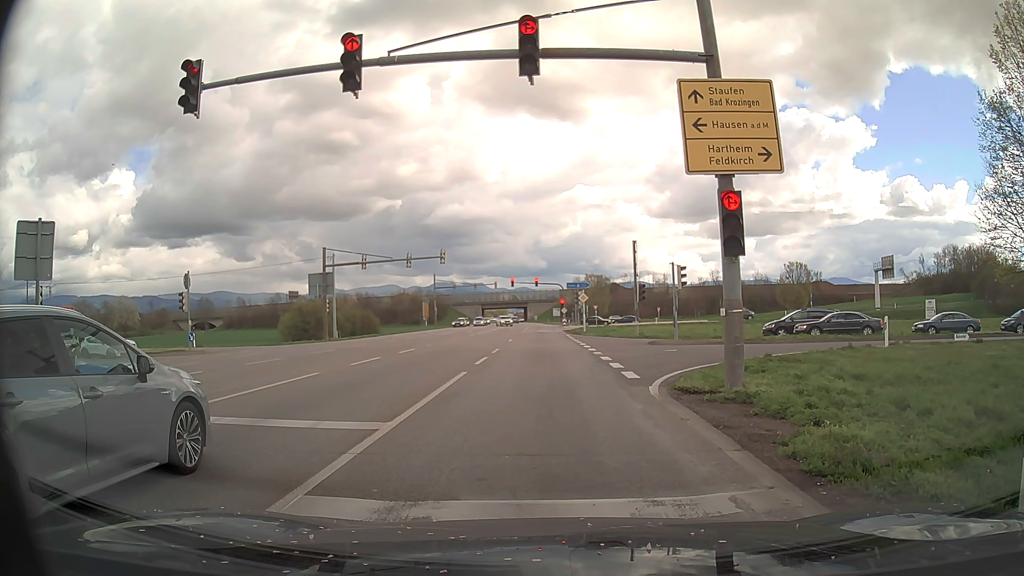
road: primary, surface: asphalt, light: Day
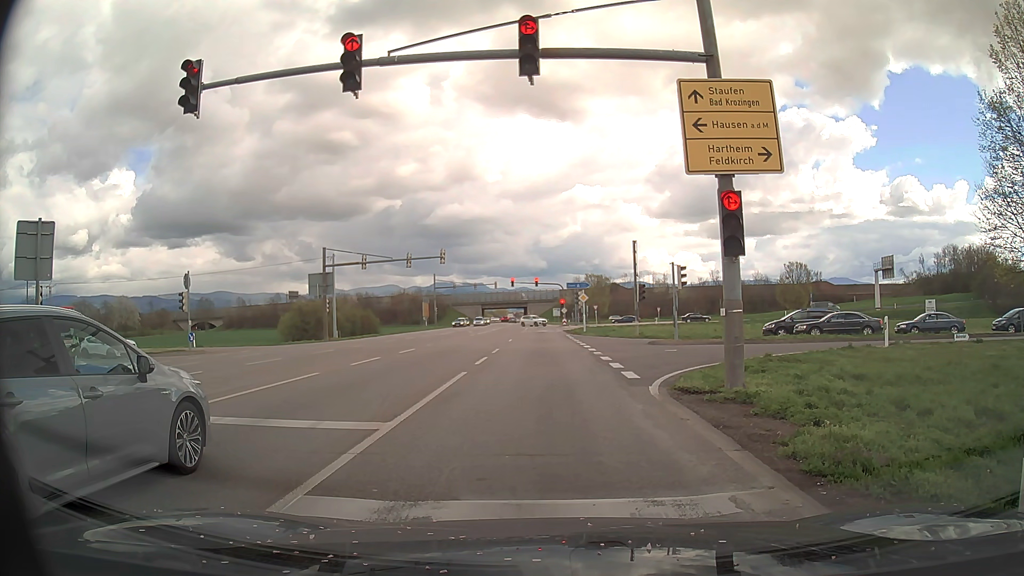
(0.0, 0.0) m; 0°
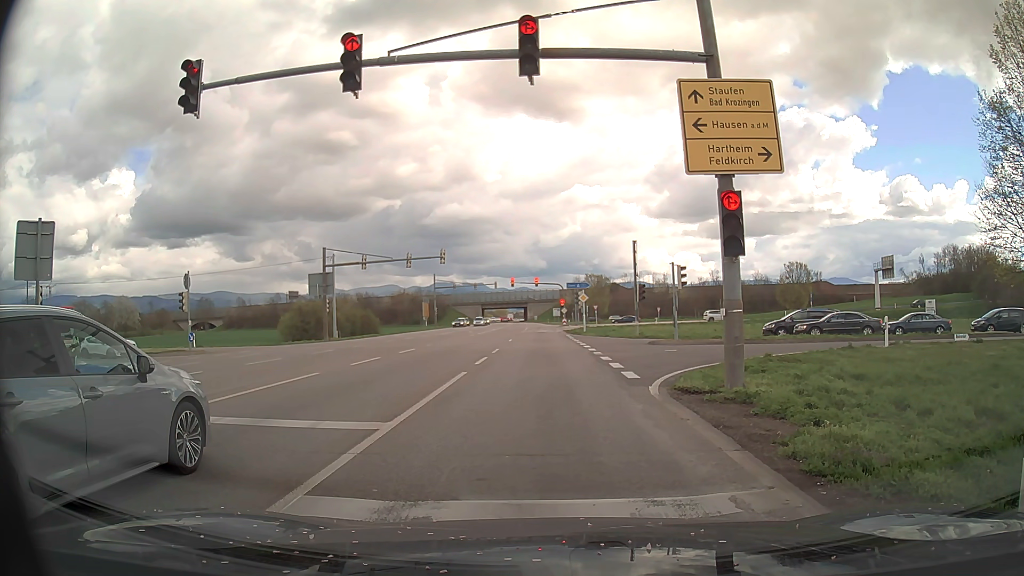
(0.0, 0.0) m; 0°
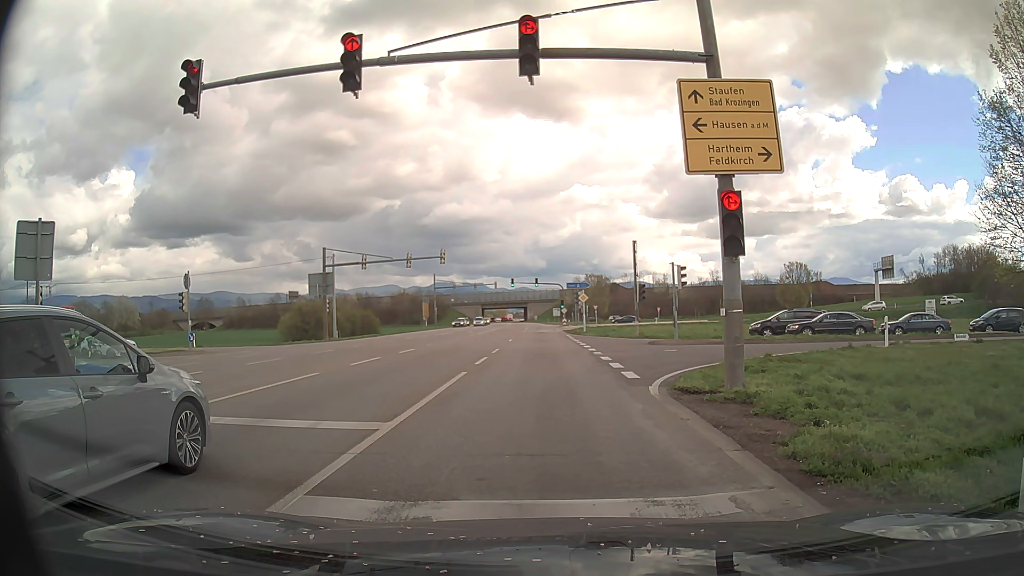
(0.0, 0.0) m; 0°
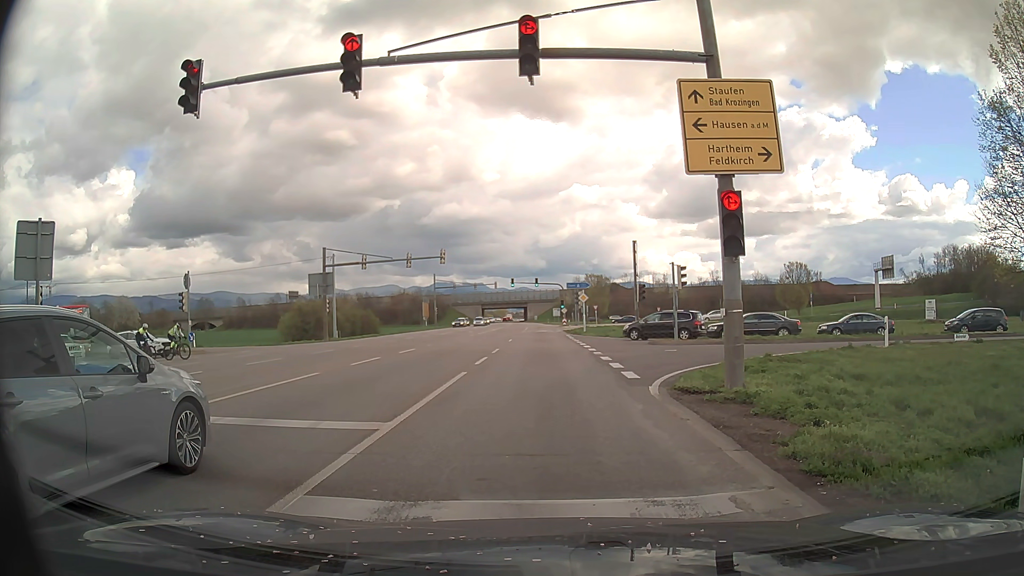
(0.0, 0.0) m; 0°
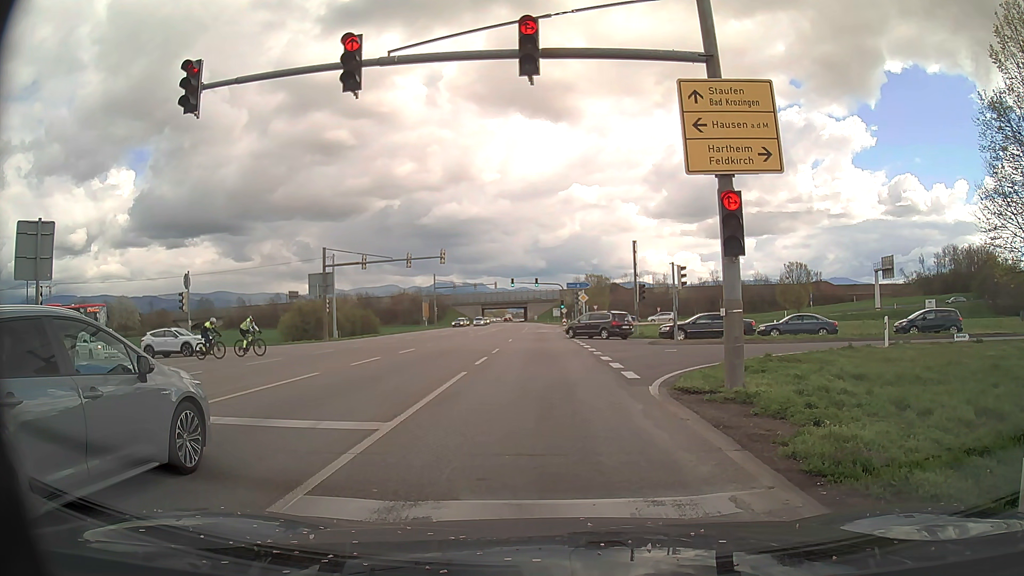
(0.0, 0.0) m; 0°
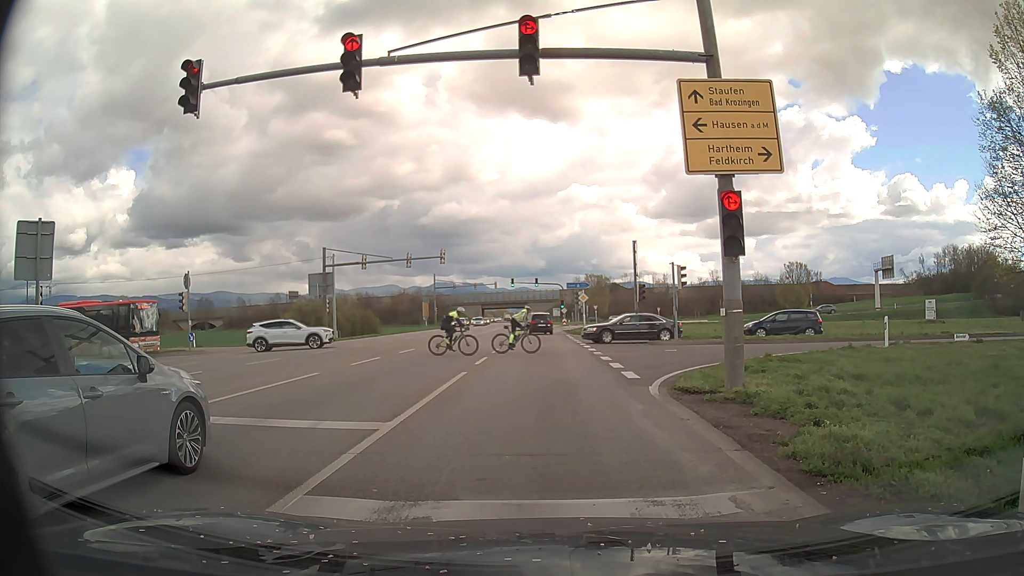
(0.0, 0.0) m; 0°
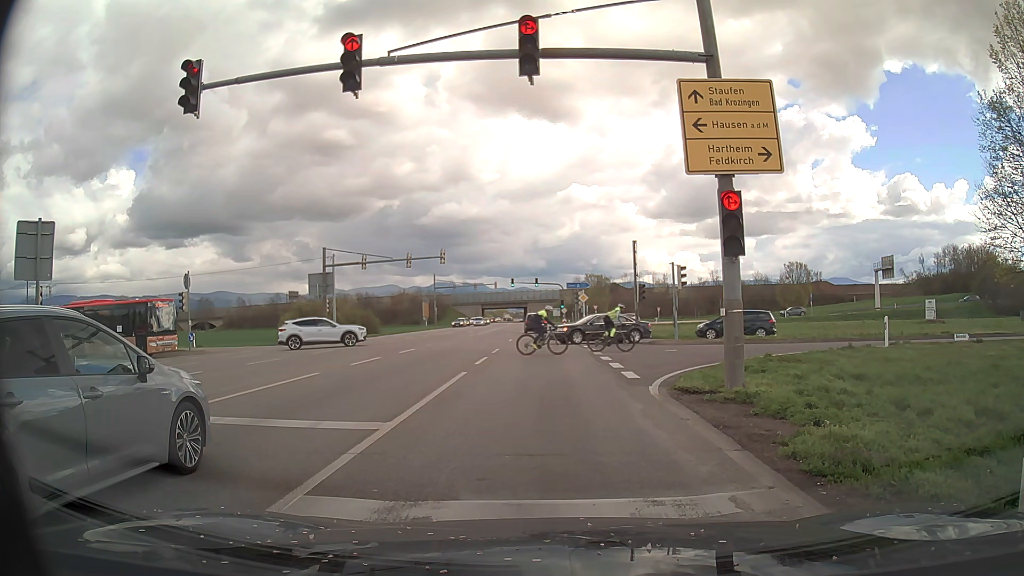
(0.0, 0.0) m; 0°
(0, +10) (0, +20) (0, +30) (0, +40) (0, +50) (0, +60) (0, +70) (0, +80) (0, +90) (0, +100) m
